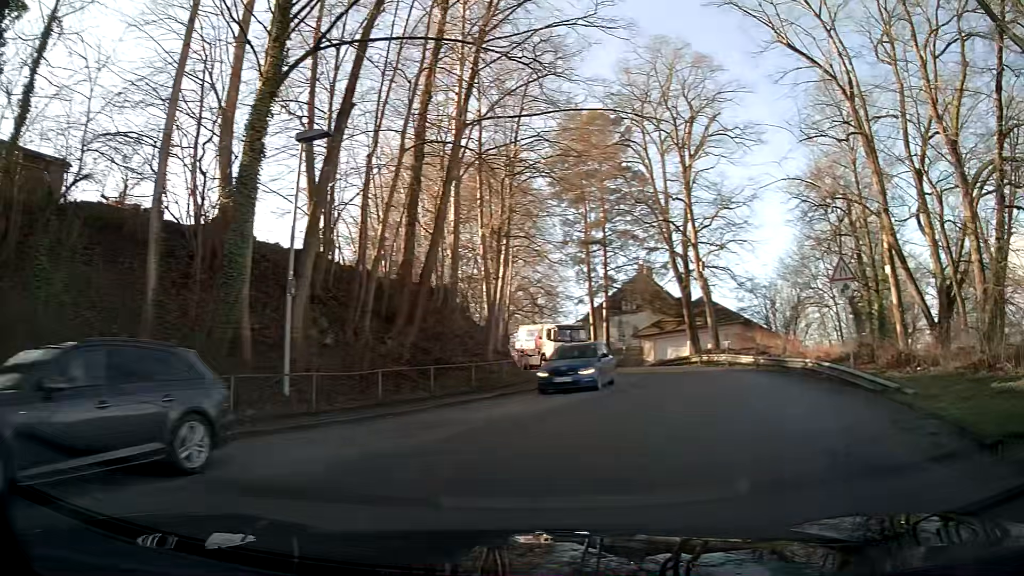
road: secondary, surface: asphalt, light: Day
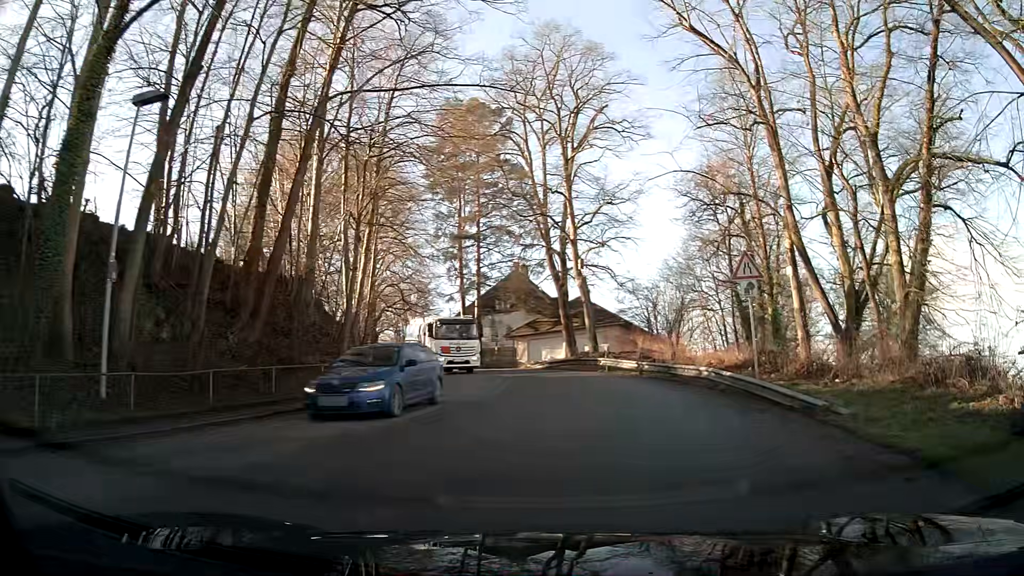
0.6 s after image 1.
(+0.3, +2.5) m; +10°
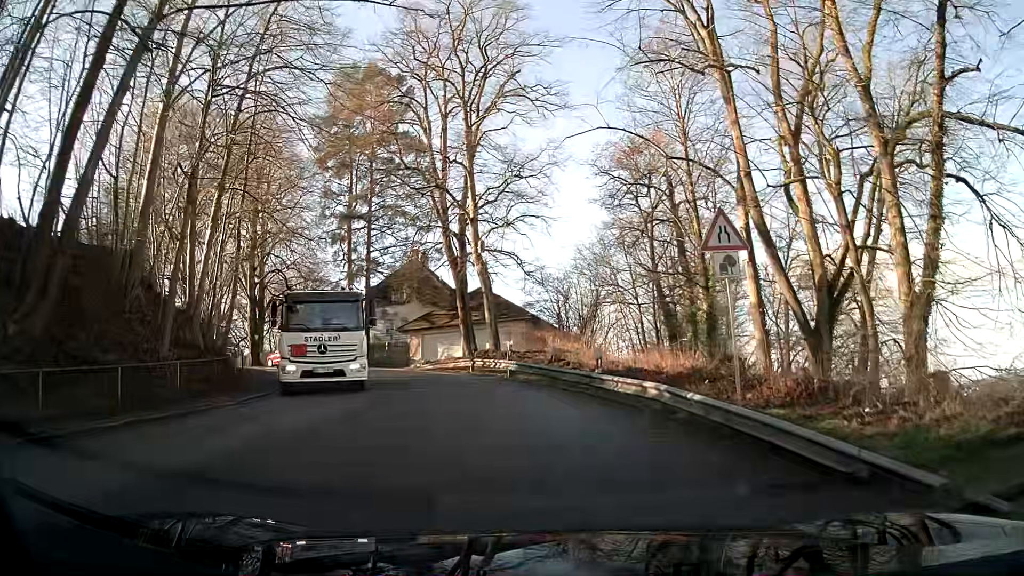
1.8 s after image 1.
(+0.5, +6.1) m; +7°
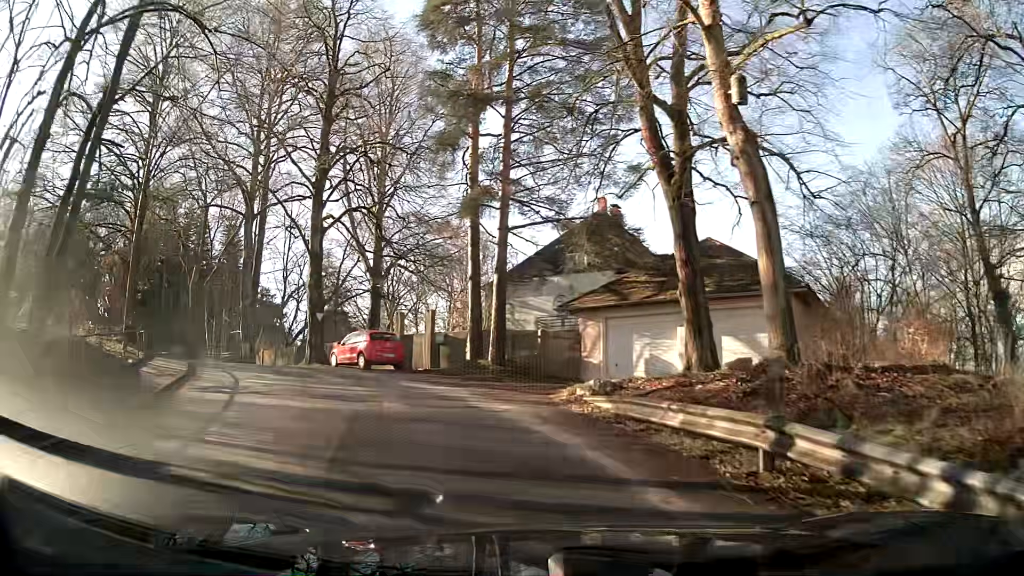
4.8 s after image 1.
(-3.0, +20.6) m; -20°
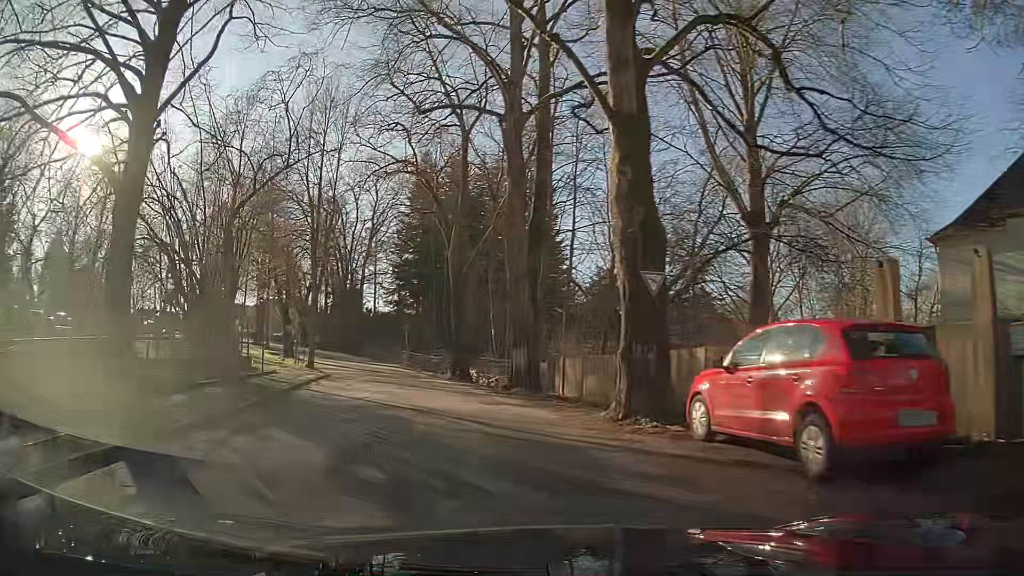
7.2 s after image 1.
(-5.0, +18.2) m; -31°
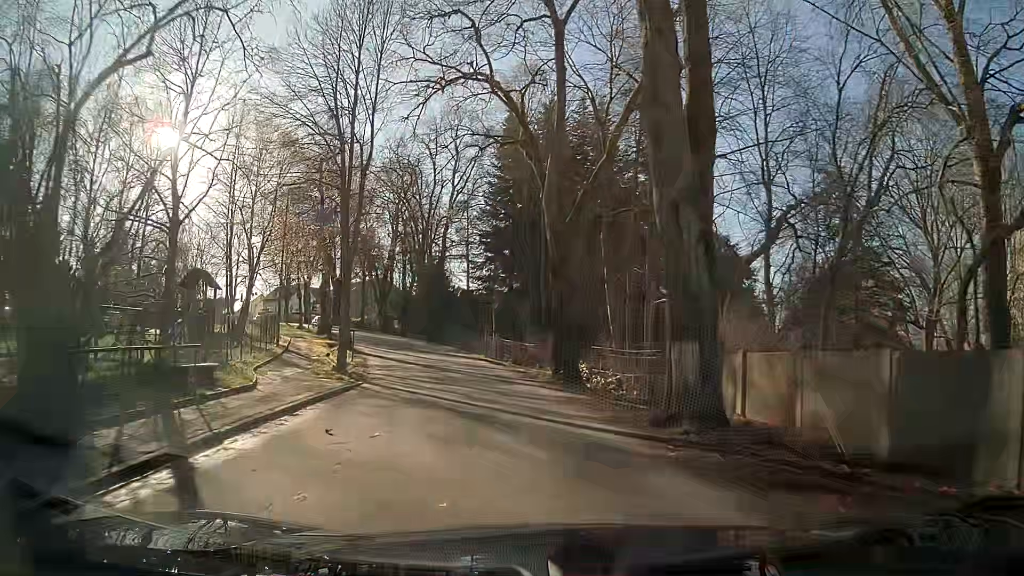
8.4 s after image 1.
(-0.4, +10.2) m; -5°
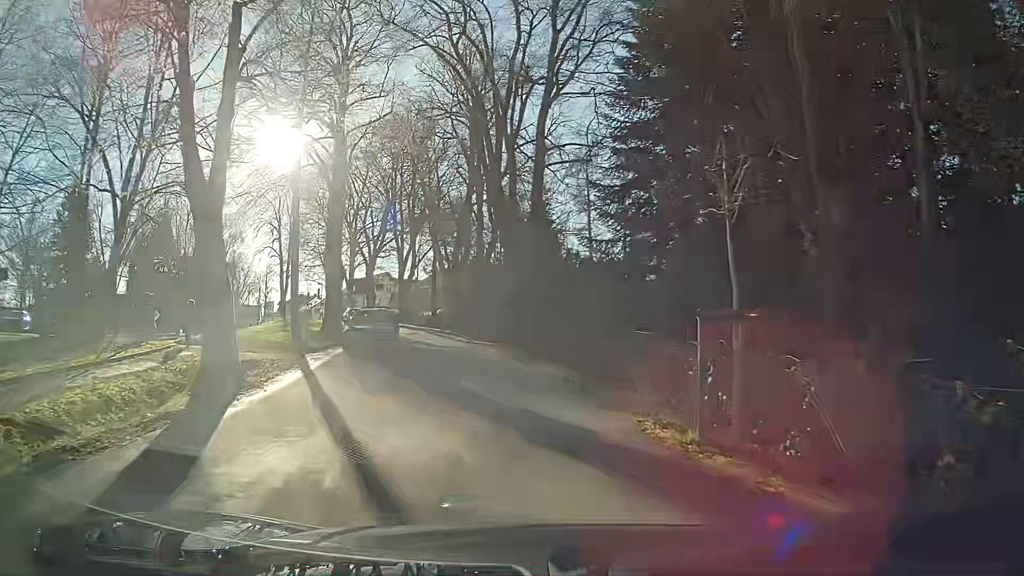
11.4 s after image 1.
(-3.1, +26.9) m; -11°
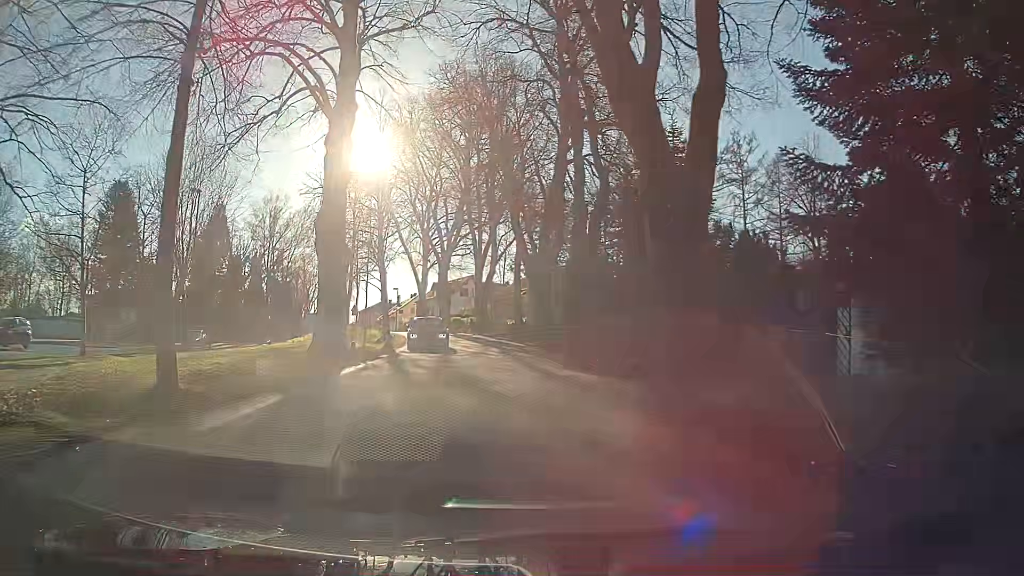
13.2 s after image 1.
(-0.9, +13.5) m; -9°
